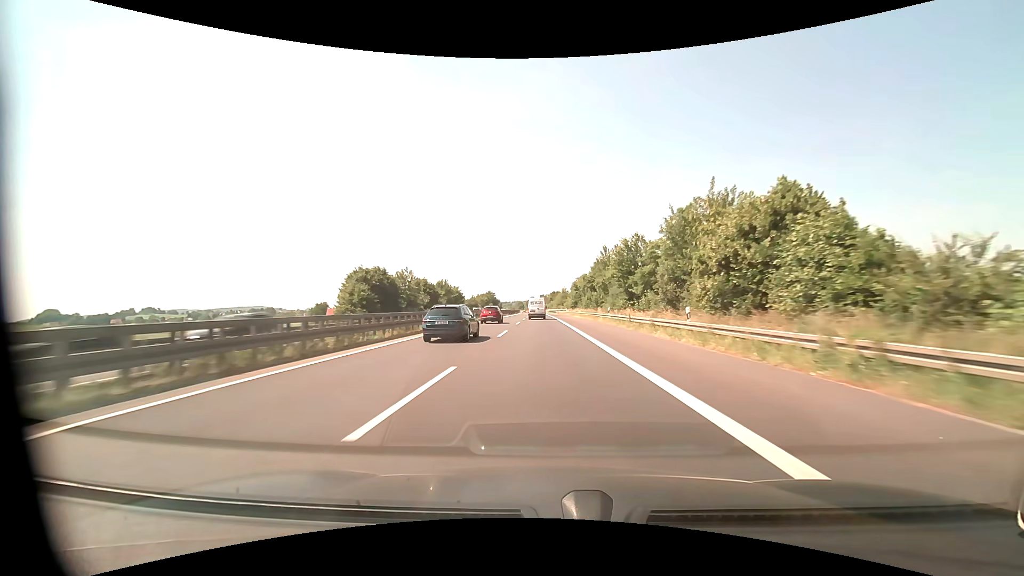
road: motorway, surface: asphalt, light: Day
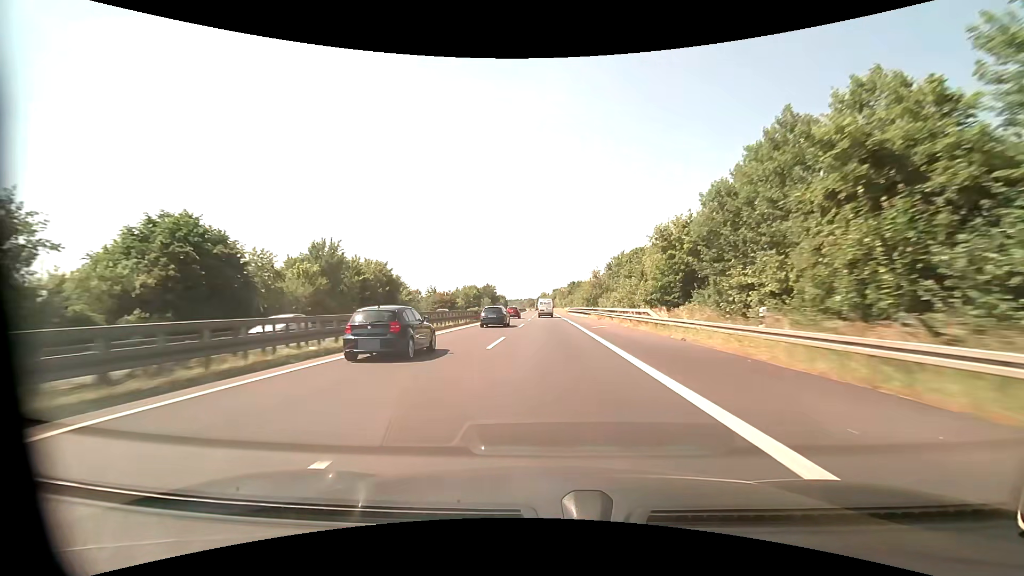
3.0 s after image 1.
(-0.9, +78.7) m; -1°
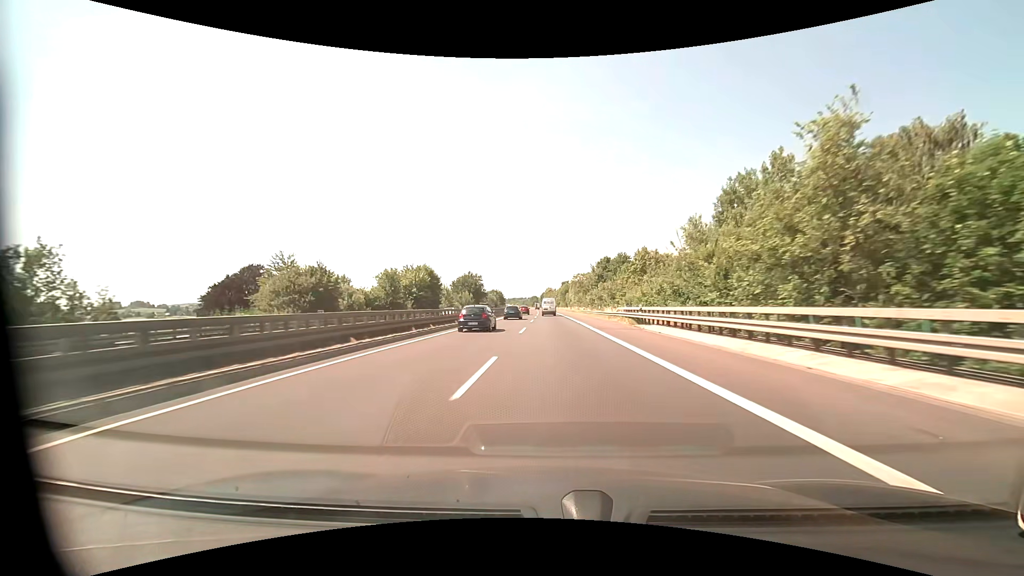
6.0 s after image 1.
(-0.7, +81.8) m; -1°
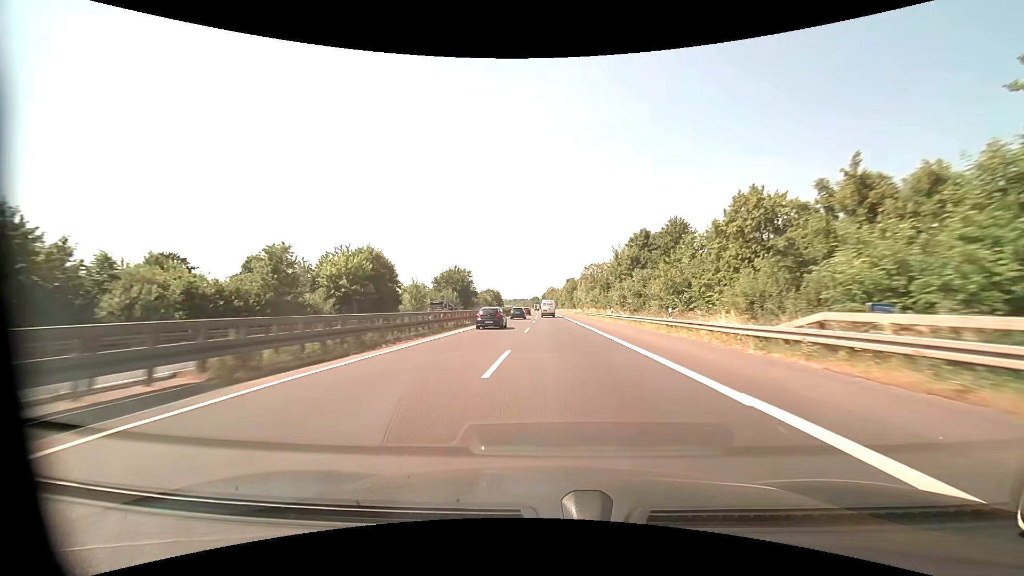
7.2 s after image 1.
(-0.1, +33.4) m; 0°
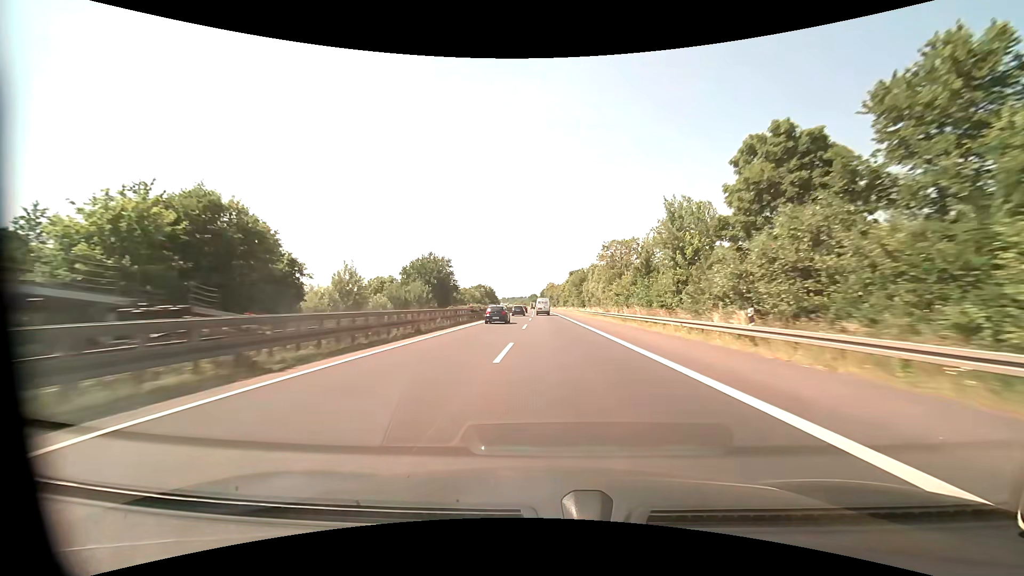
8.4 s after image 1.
(0.0, +33.7) m; 0°
(0, +10) (0, +20) (0, +30) (0, +40) (0, +50) (0, +60) (0, +70) (0, +80) (-1, +90) (-1, +100) m
